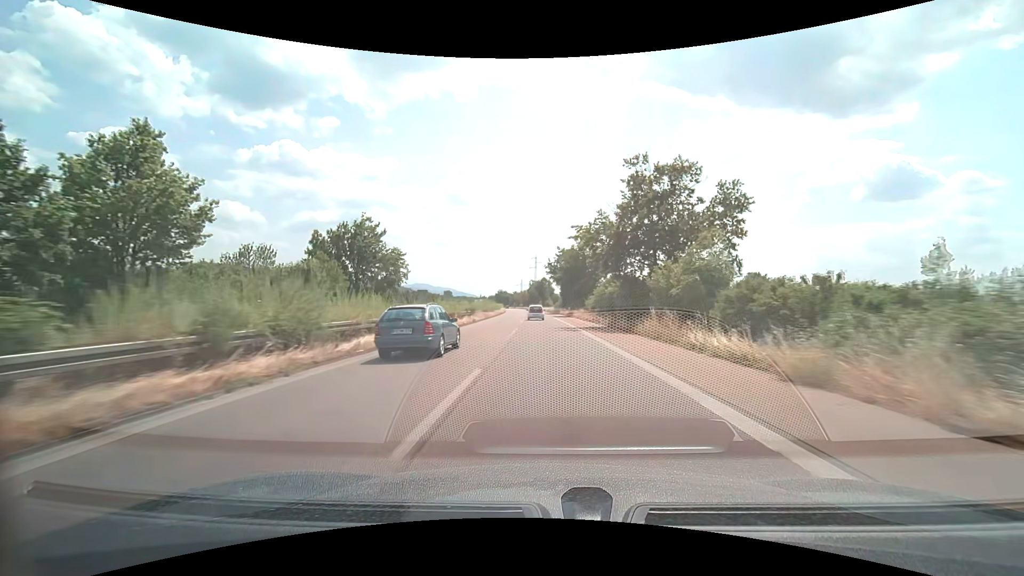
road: trunk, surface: asphalt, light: Day
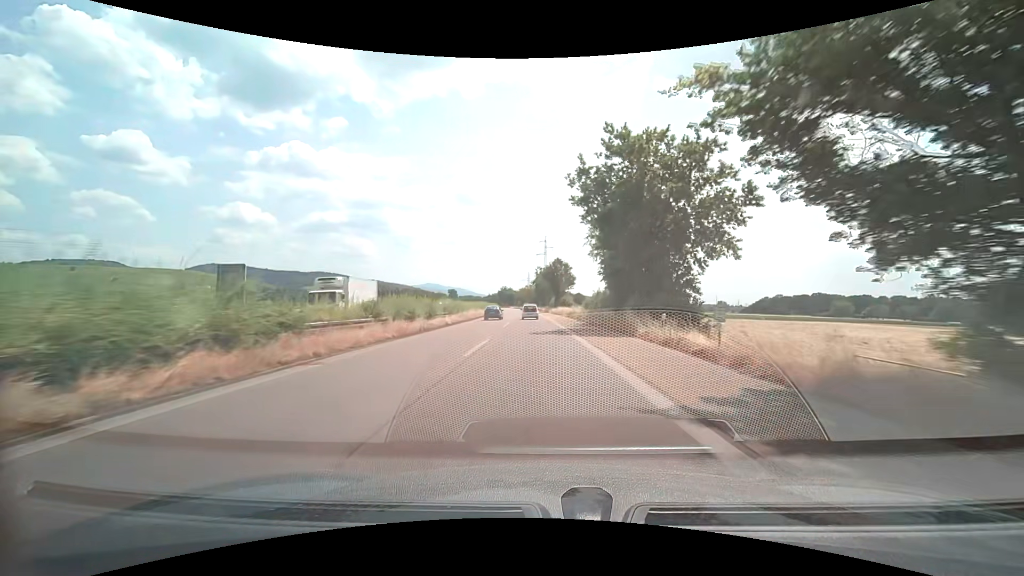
(-0.7, +63.1) m; -1°
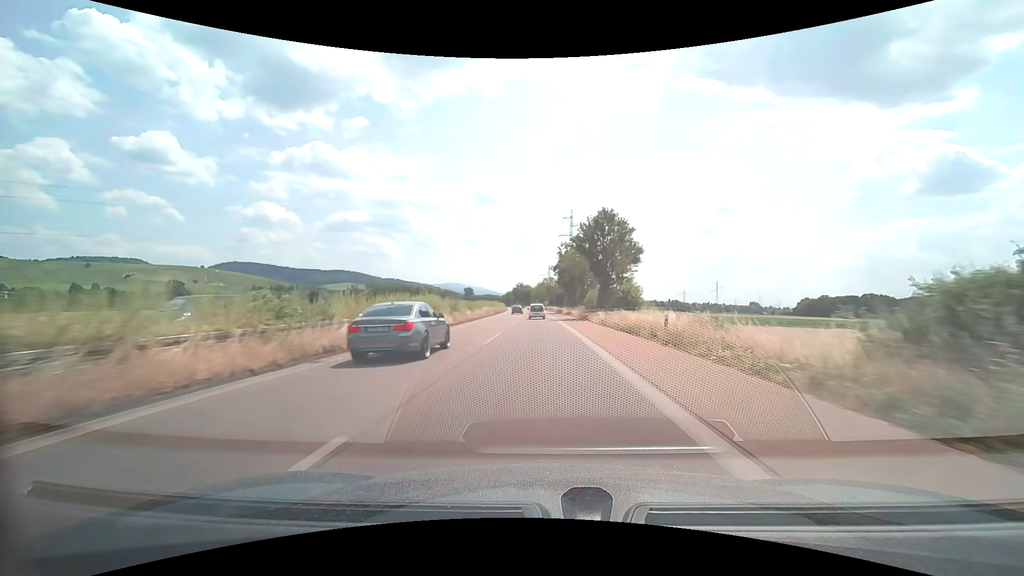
(-1.2, +50.4) m; -2°
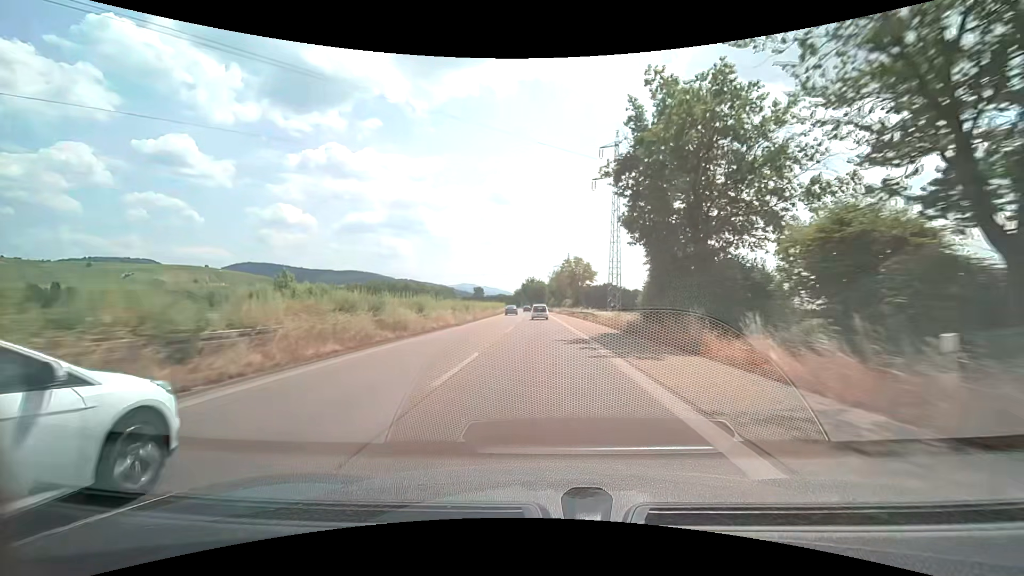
(-1.1, +62.9) m; -2°
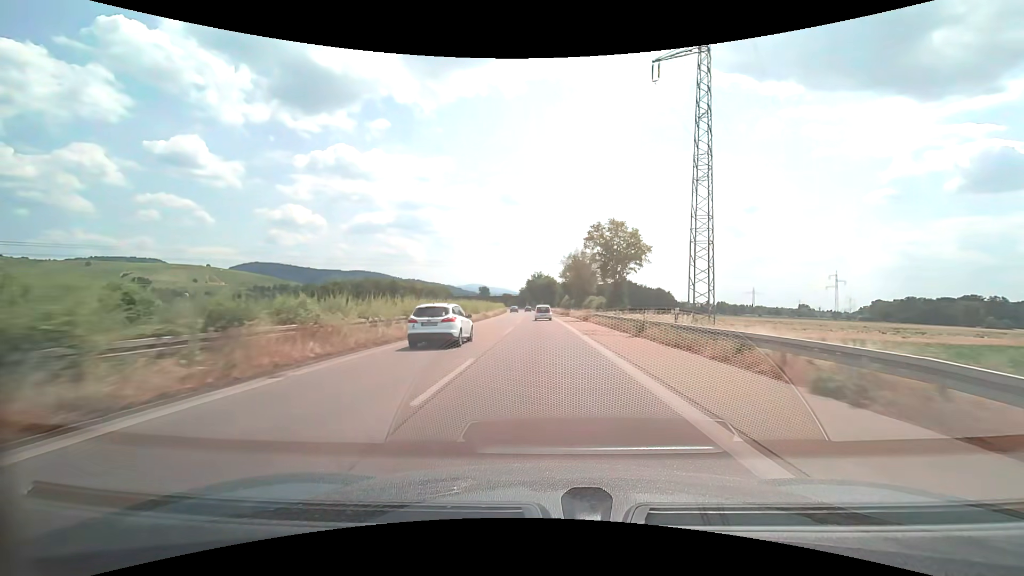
(-0.4, +37.7) m; -1°
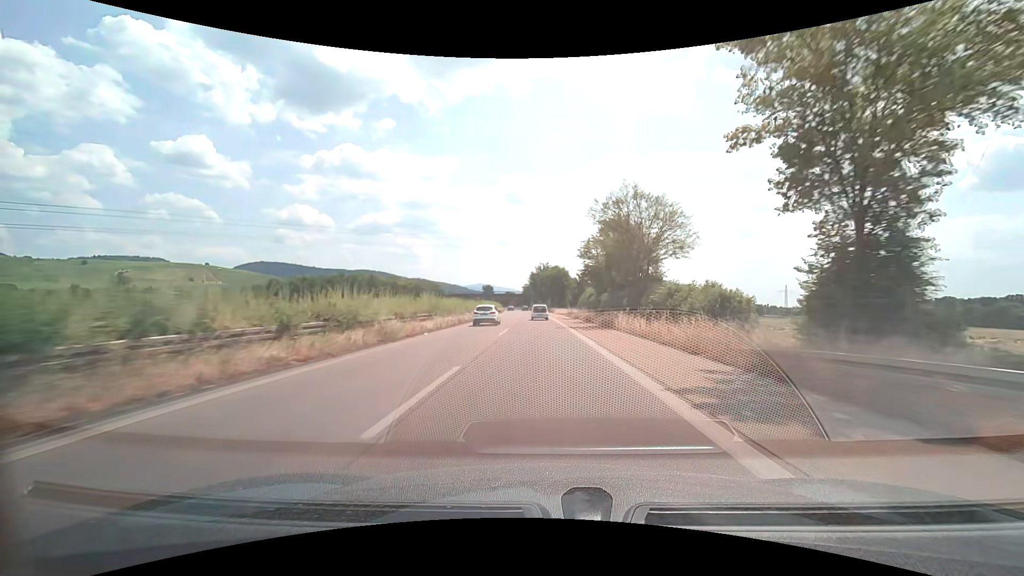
(-0.3, +37.6) m; -1°
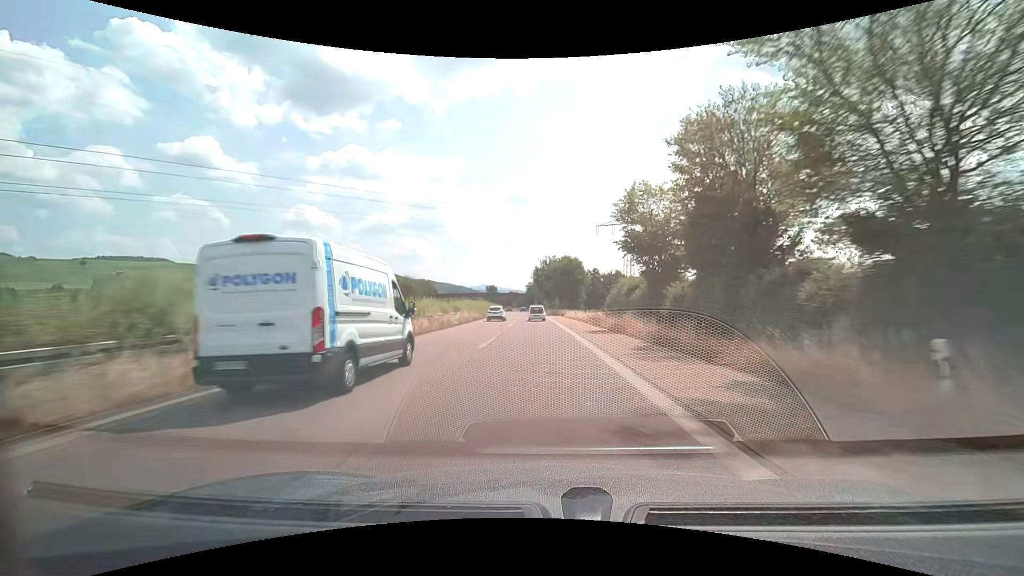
(-0.1, +25.0) m; -1°
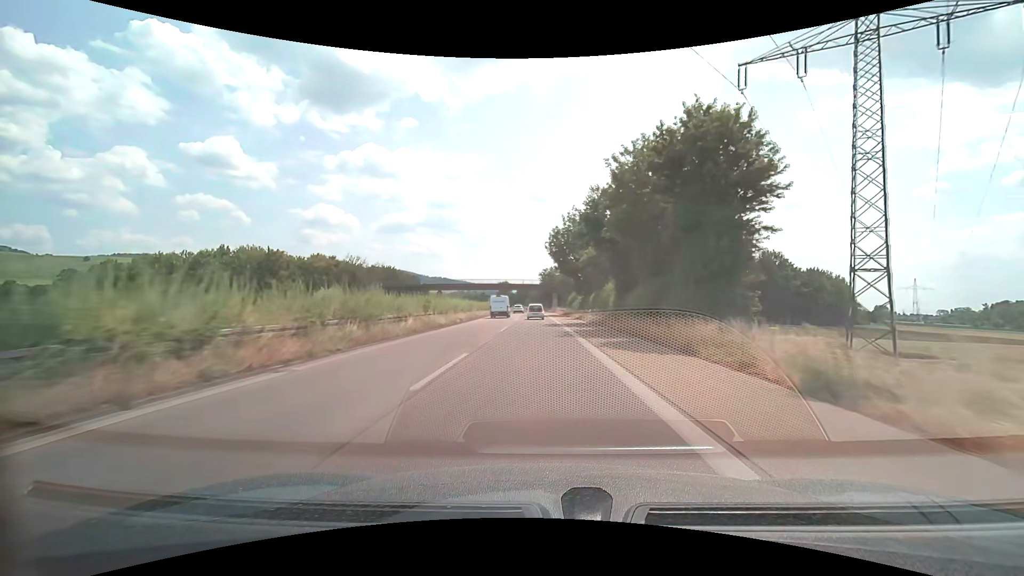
(-1.2, +62.4) m; -2°
(0, +10) (0, +20) (0, +30) (0, +40) (-1, +50) (-1, +60) (-1, +70) (-2, +80) (-2, +90) (-3, +100) m
